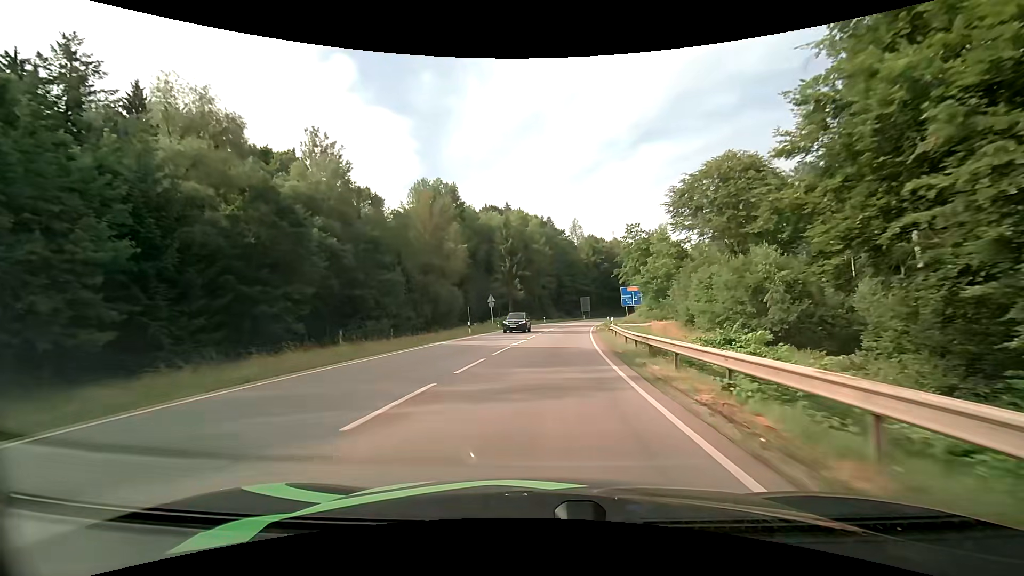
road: secondary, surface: asphalt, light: Day
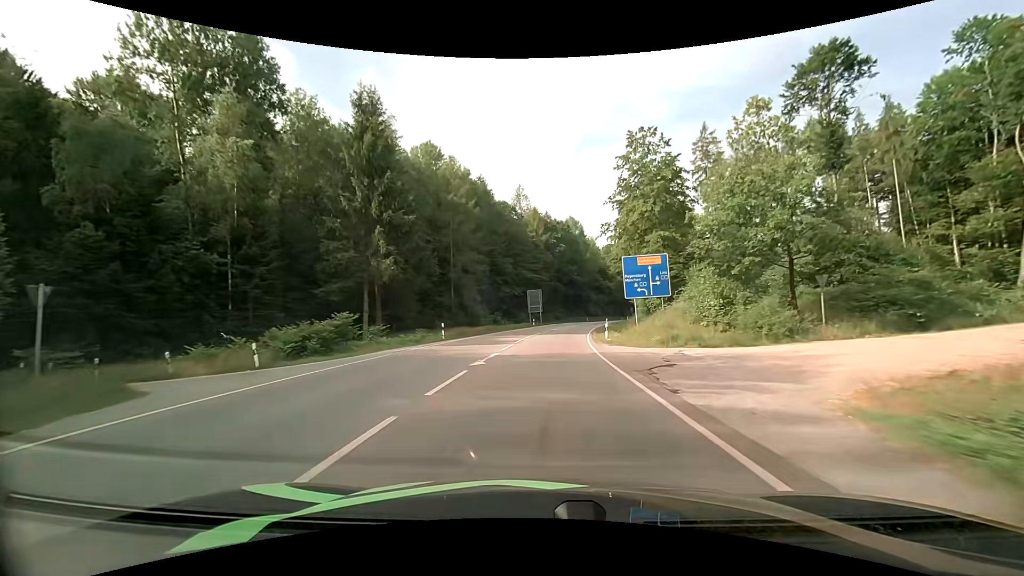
(+3.5, +51.1) m; +7°
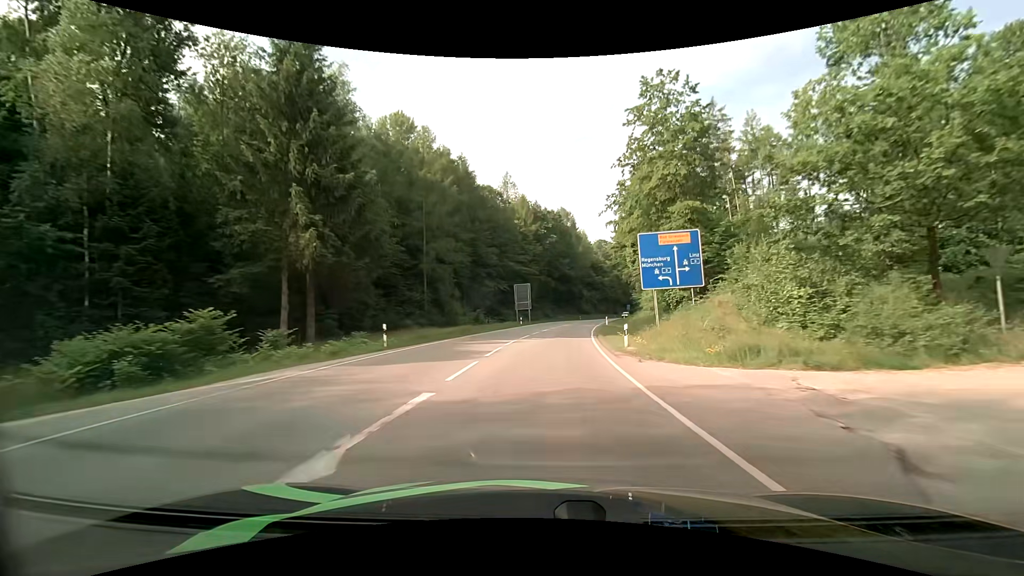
(+0.1, +10.3) m; +1°
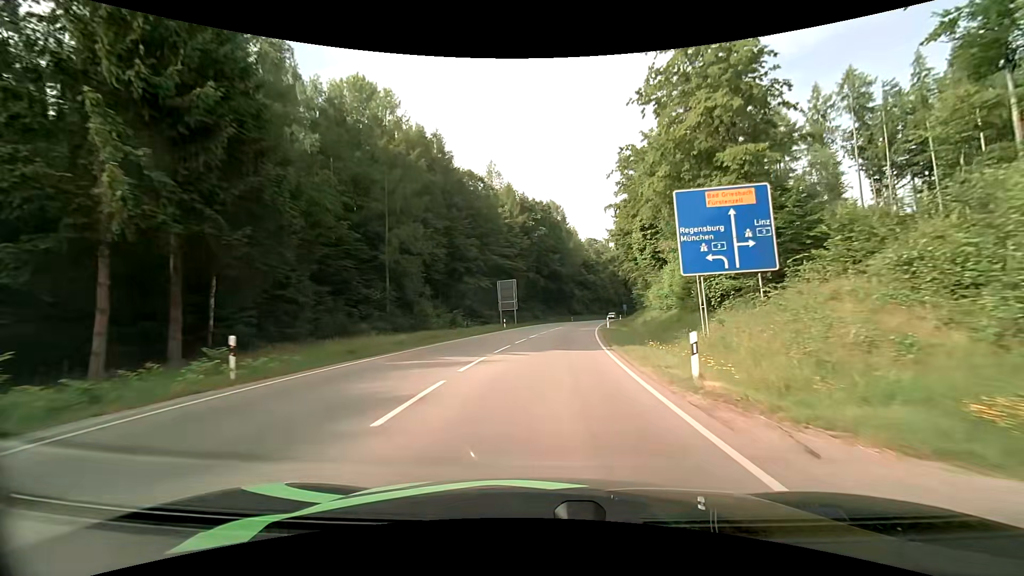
(+0.1, +10.4) m; +1°
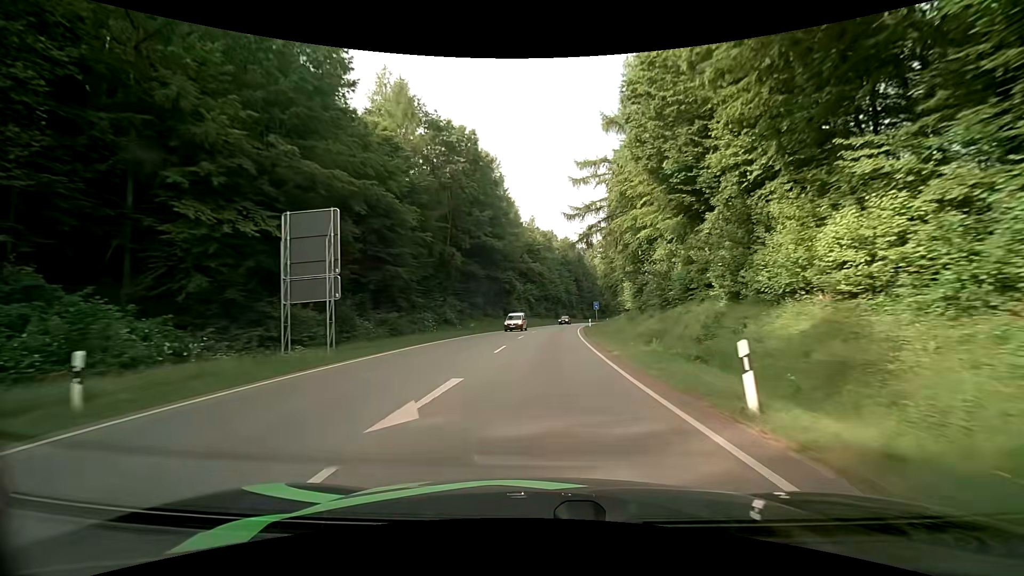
(+2.4, +41.7) m; +7°
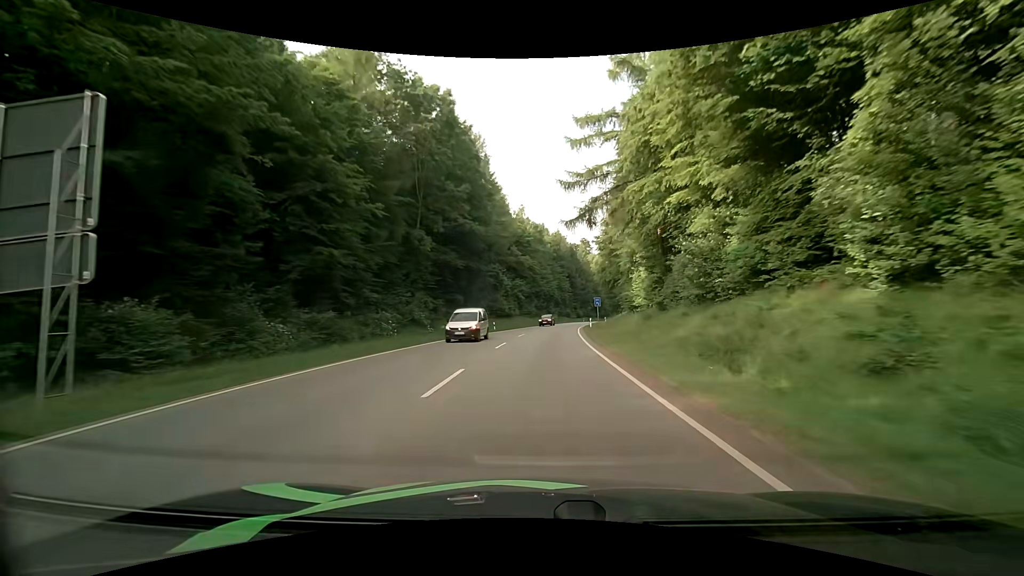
(+0.1, +10.5) m; +1°
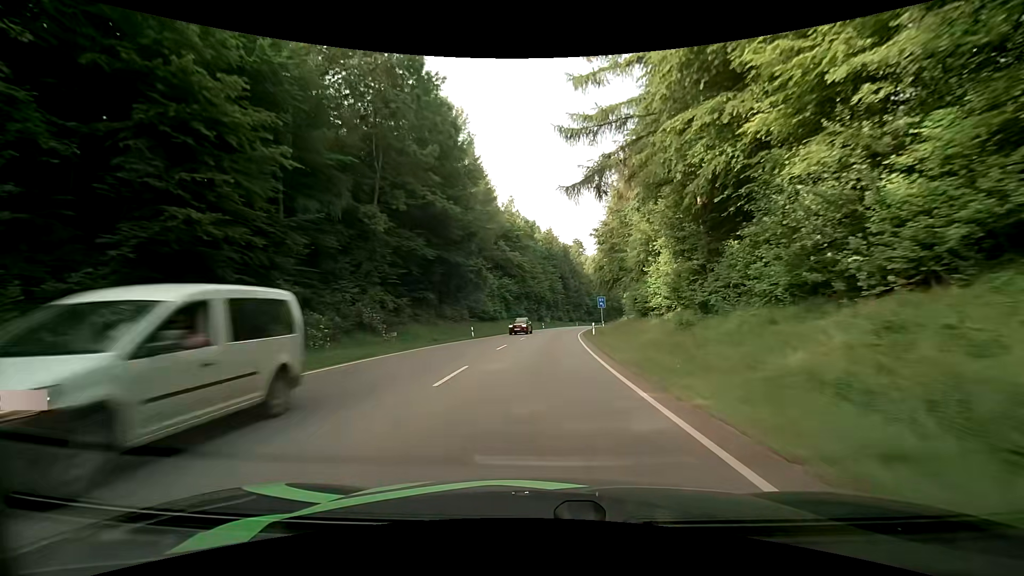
(+0.1, +10.6) m; +1°
